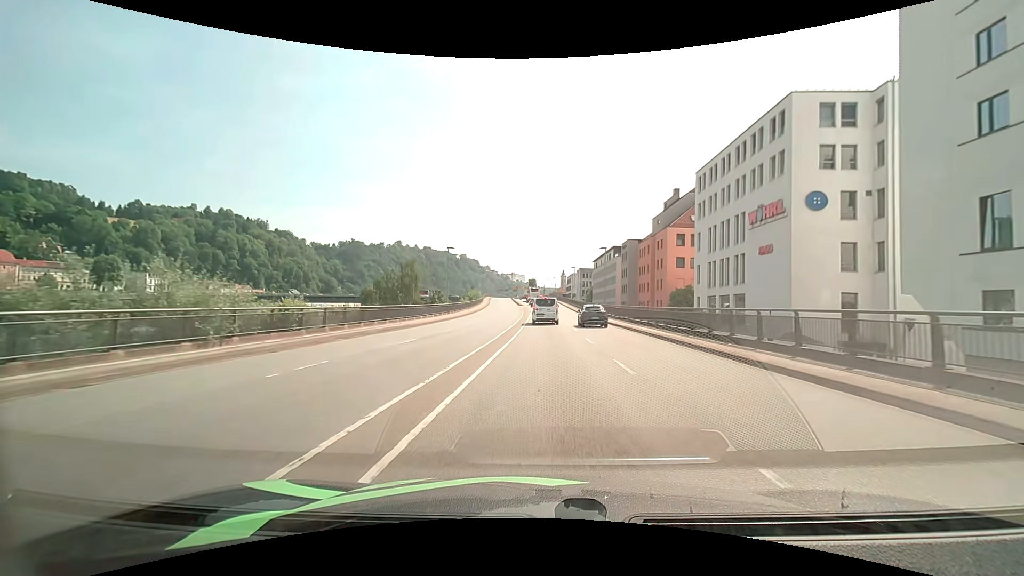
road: primary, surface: asphalt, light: Day
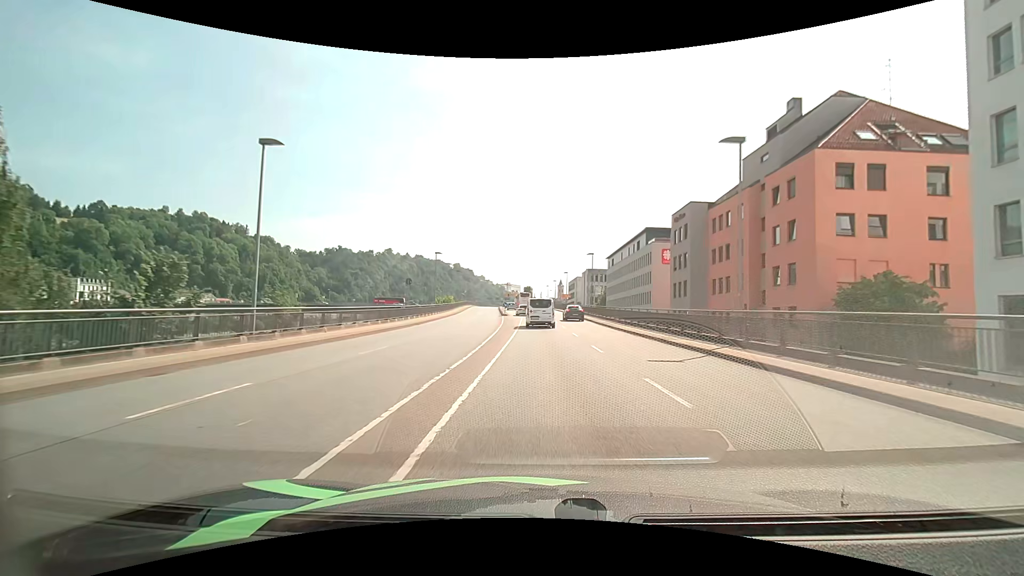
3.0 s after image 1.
(+0.3, +39.4) m; +1°
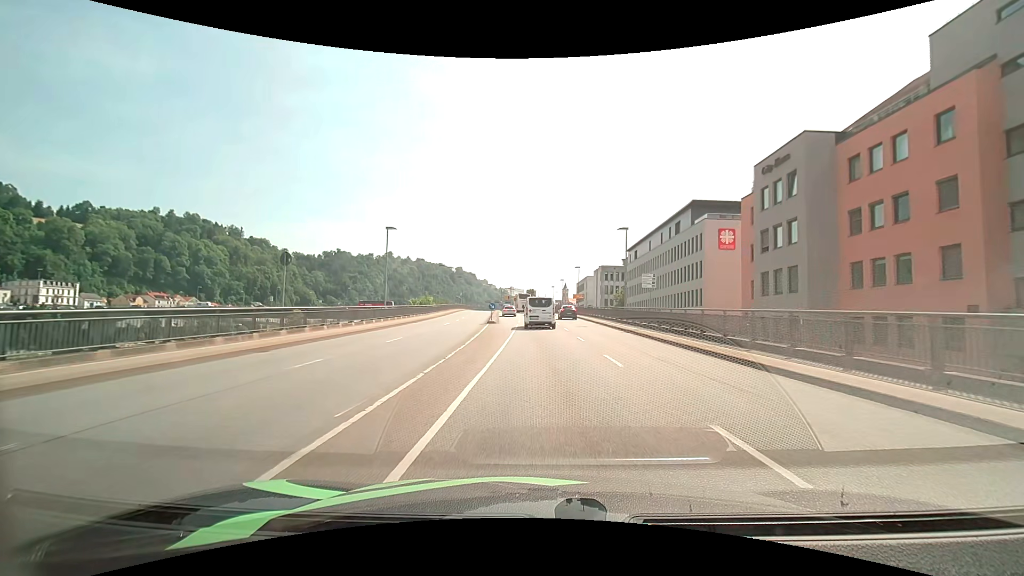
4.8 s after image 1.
(0.0, +21.8) m; 0°
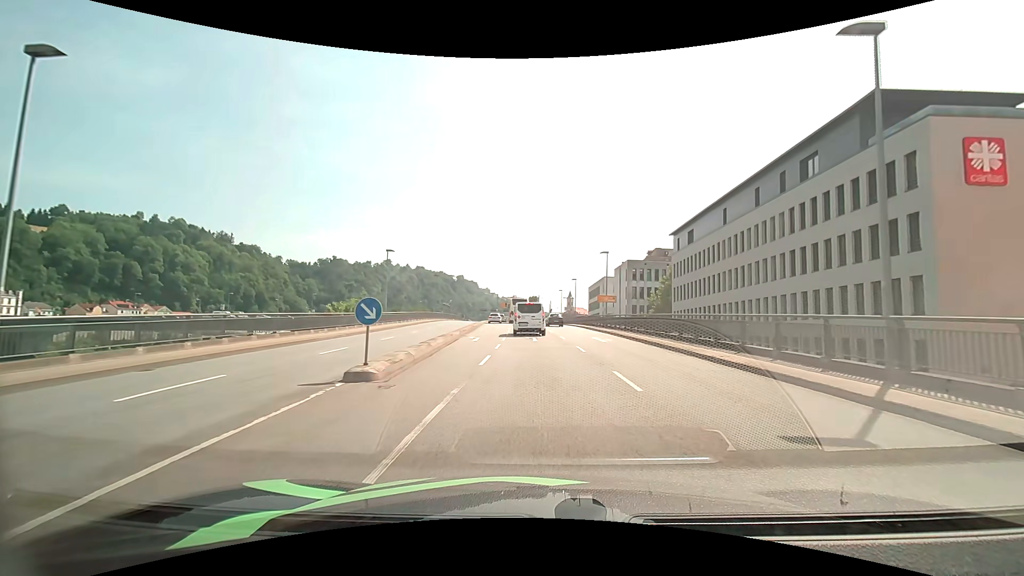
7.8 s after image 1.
(0.0, +29.9) m; -1°
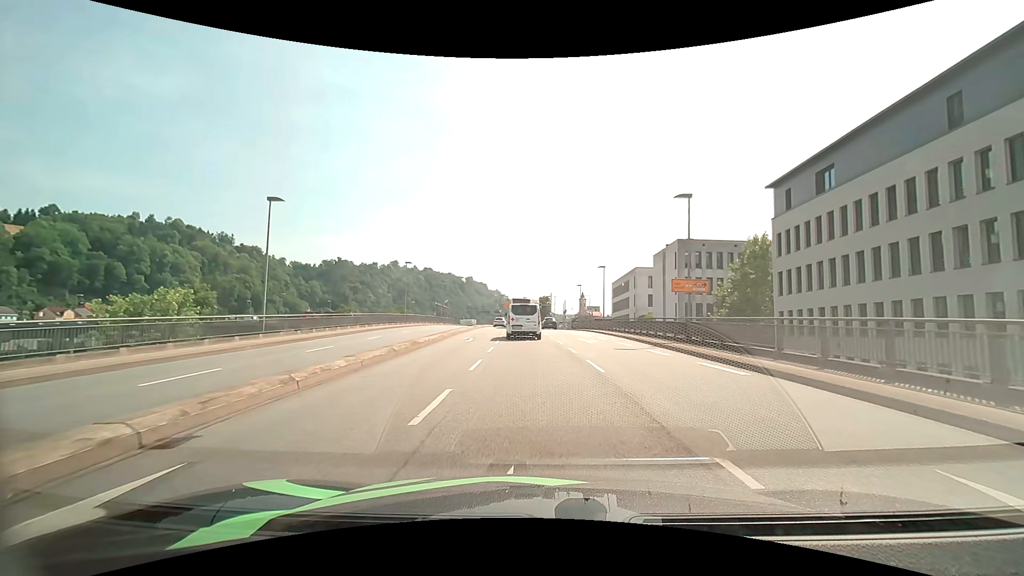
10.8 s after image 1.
(-0.1, +24.9) m; -1°
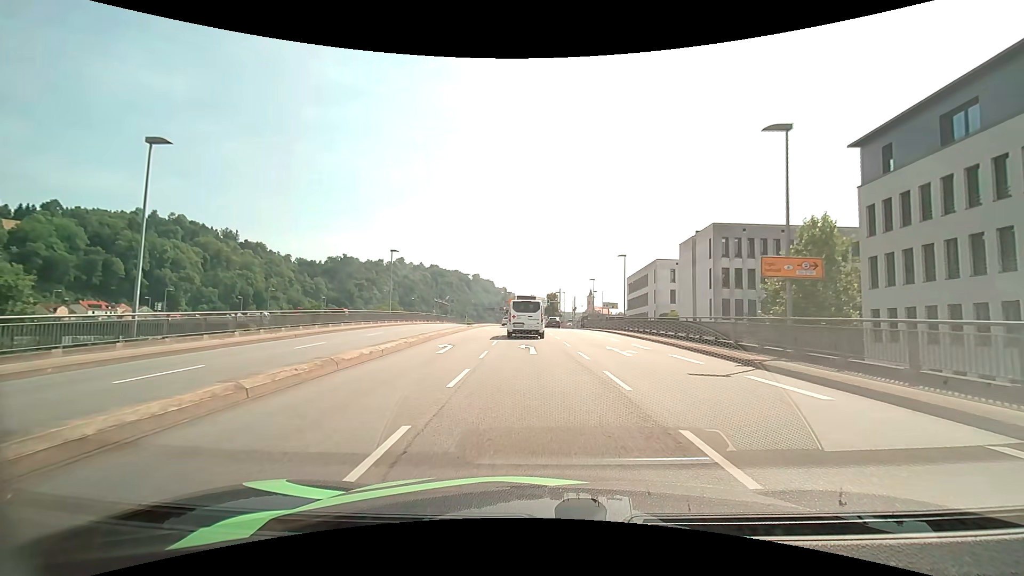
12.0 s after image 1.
(0.0, +9.5) m; 0°
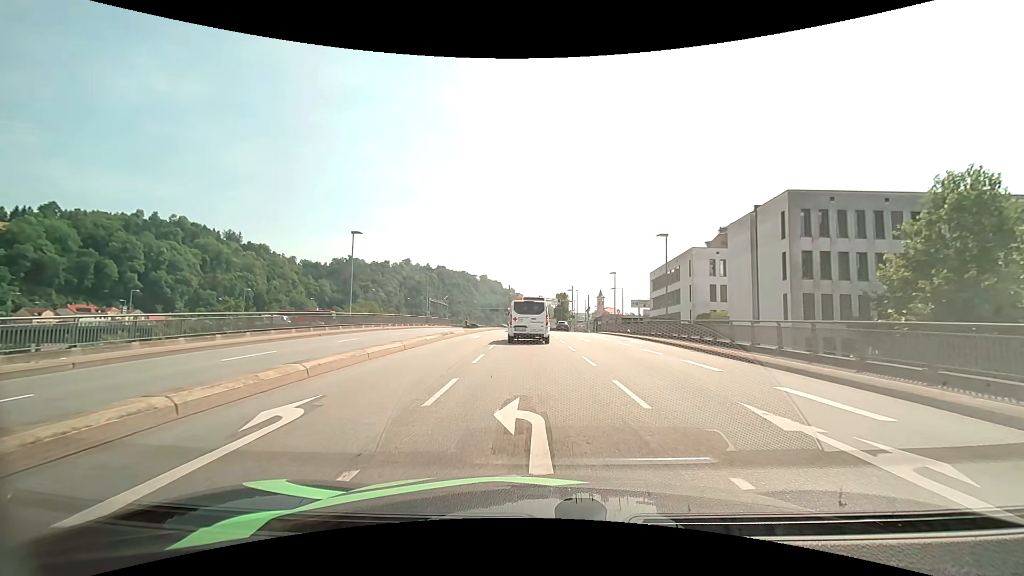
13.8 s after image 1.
(-0.1, +13.5) m; -2°
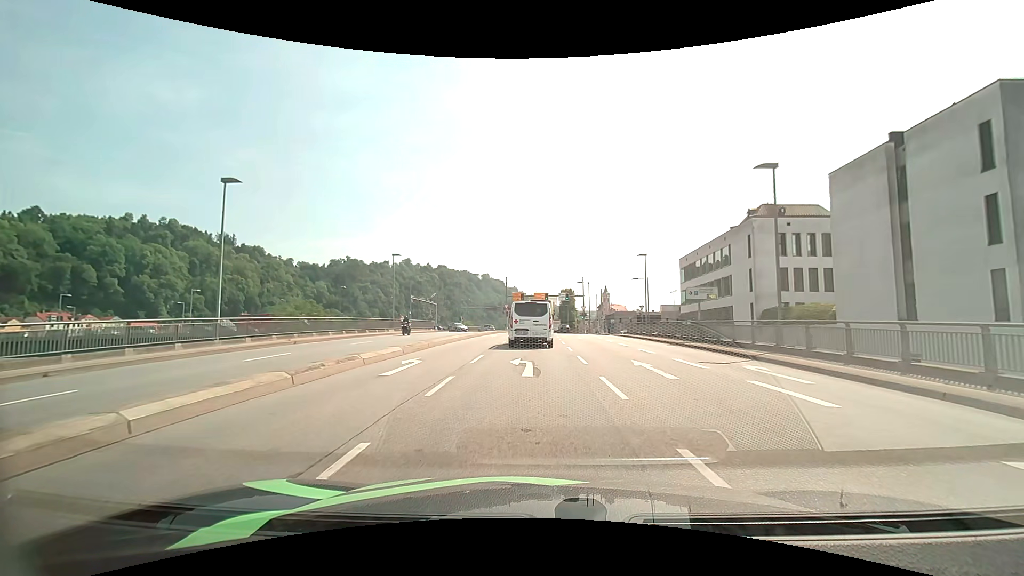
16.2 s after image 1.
(+0.1, +17.0) m; 0°
(0, +10) (0, +20) (0, +30) (0, +40) (0, +50) (0, +60) (+1, +70) (+1, +80) (0, +90) (-4, +99) m
